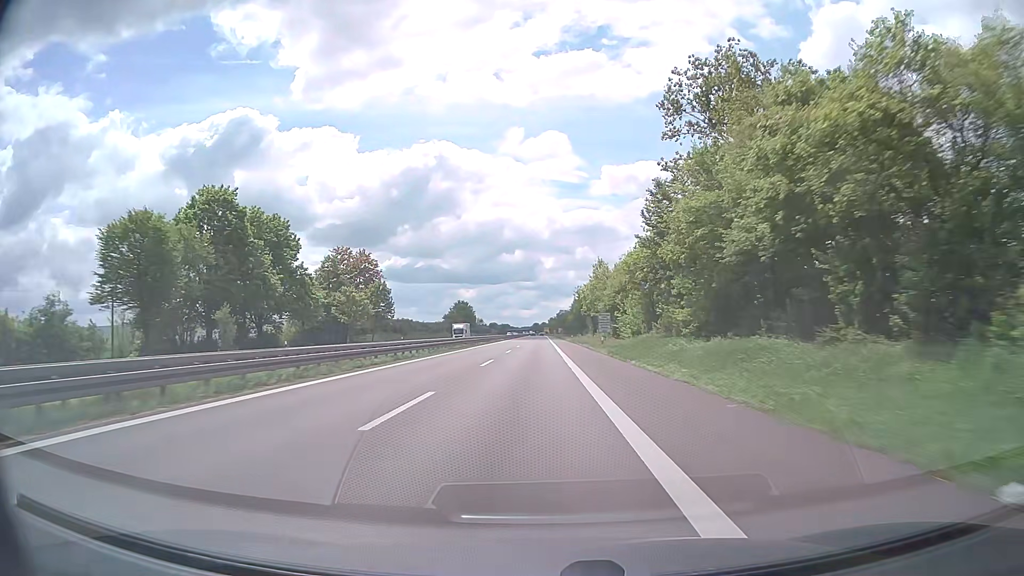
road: trunk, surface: asphalt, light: Day
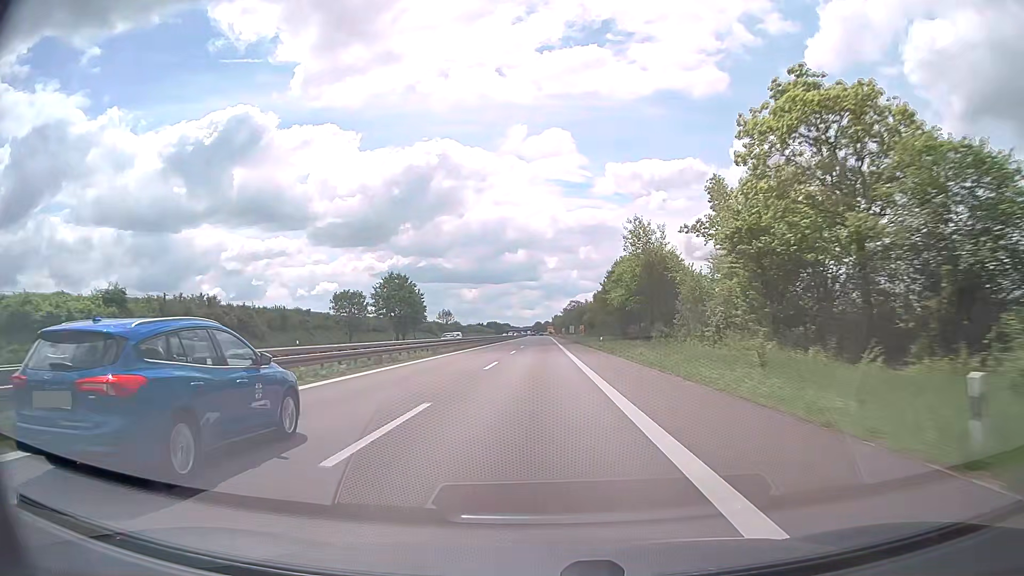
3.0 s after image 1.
(-0.2, +92.9) m; 0°
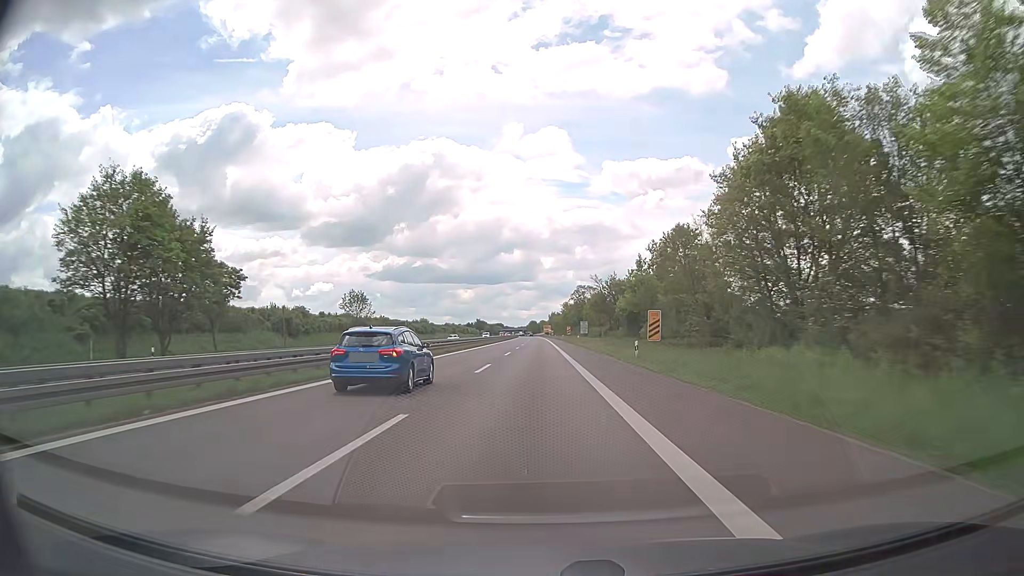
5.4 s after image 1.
(+0.2, +74.1) m; 0°
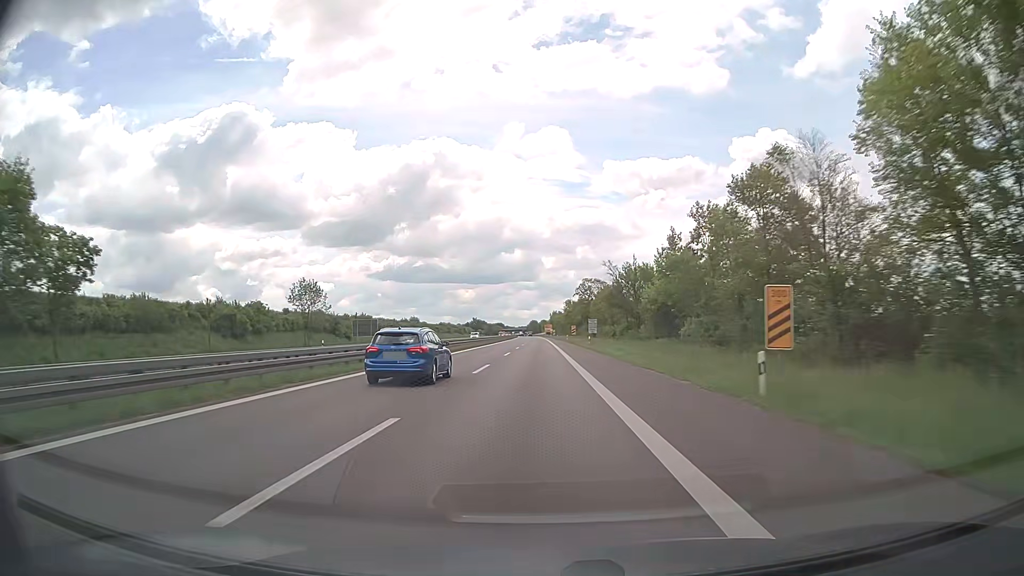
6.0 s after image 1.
(0.0, +18.5) m; 0°
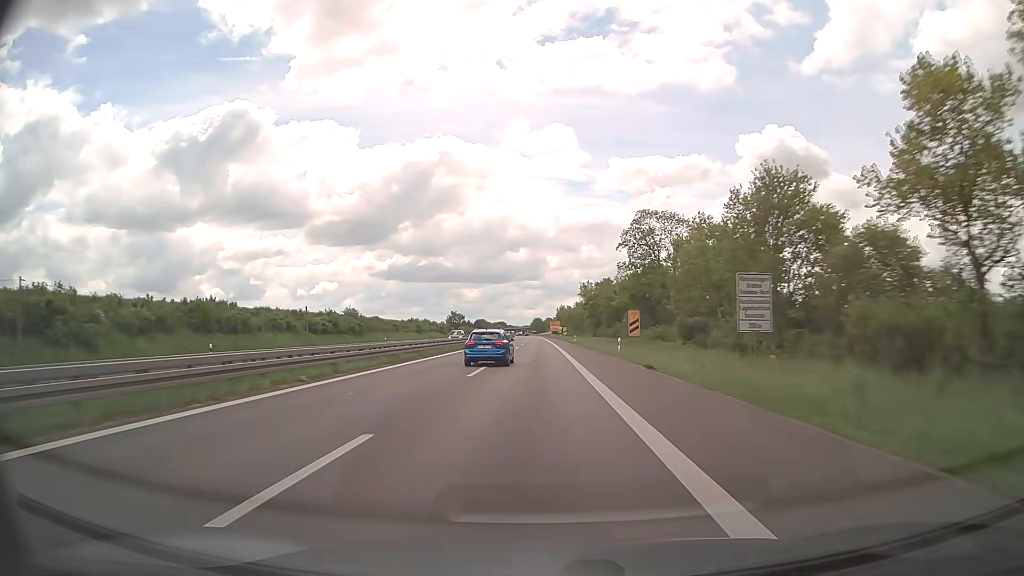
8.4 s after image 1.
(-0.1, +74.0) m; 0°
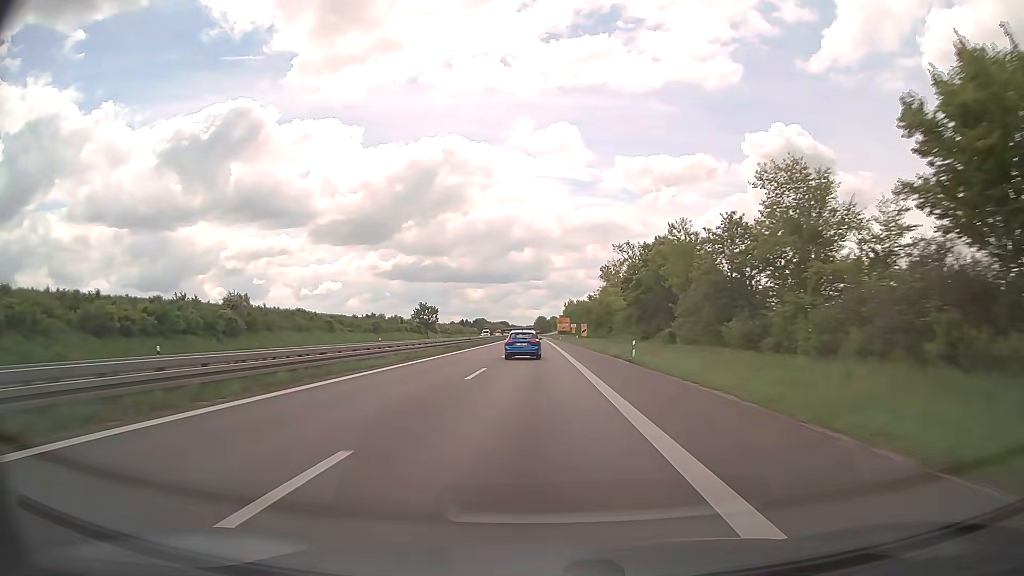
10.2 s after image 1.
(-0.2, +55.5) m; 0°
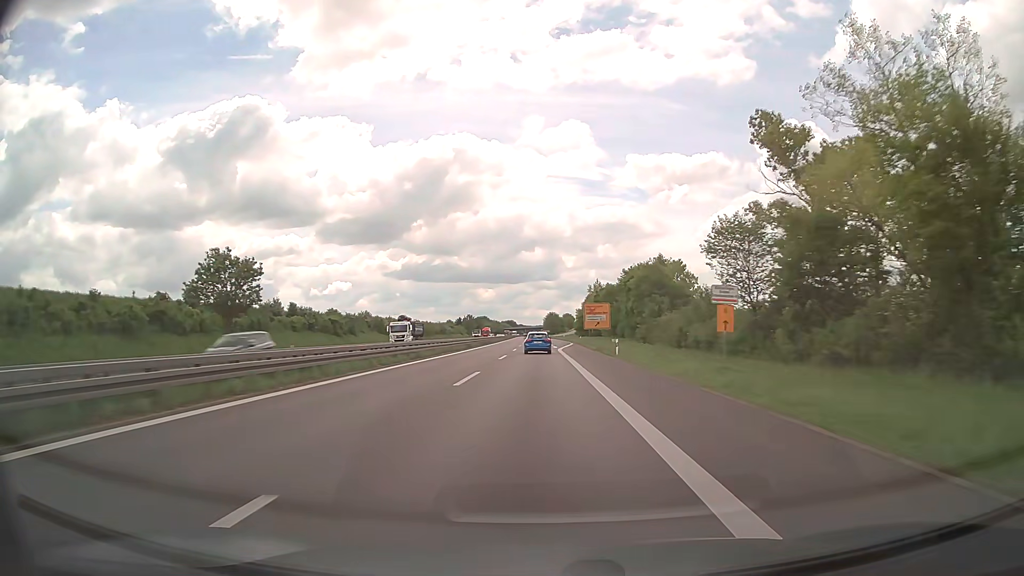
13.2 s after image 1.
(-0.6, +92.6) m; -1°
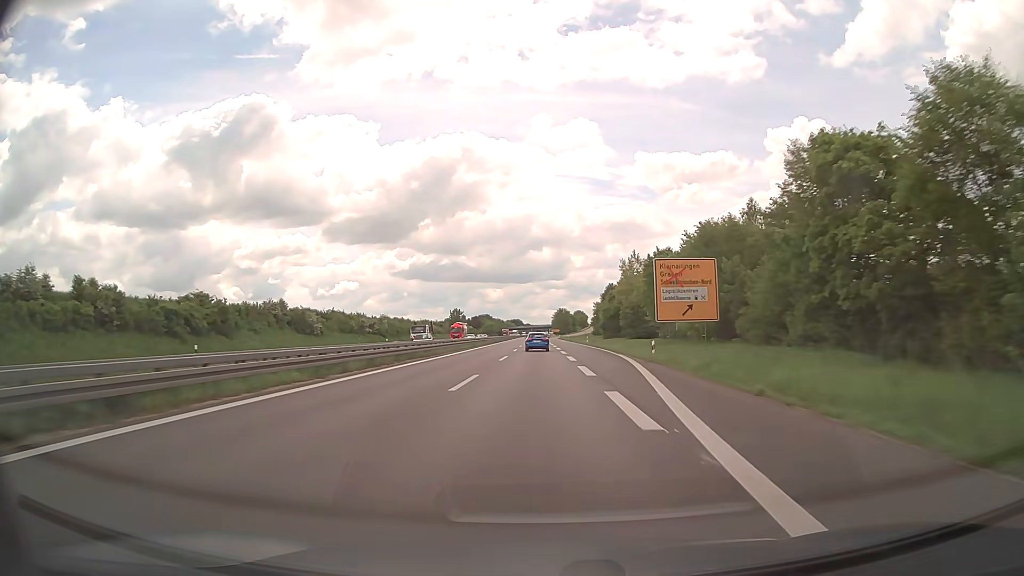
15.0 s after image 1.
(-0.3, +55.9) m; -1°
(0, +10) (0, +20) (0, +30) (0, +40) (0, +50) (0, +60) (0, +70) (-1, +80) (-1, +90) (-1, +100) m
